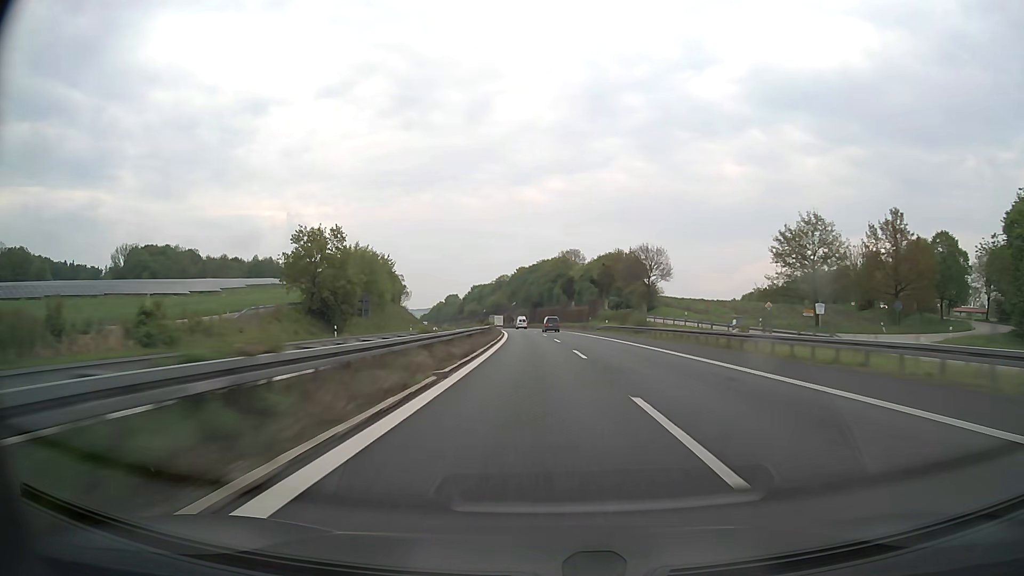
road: motorway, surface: asphalt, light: Day
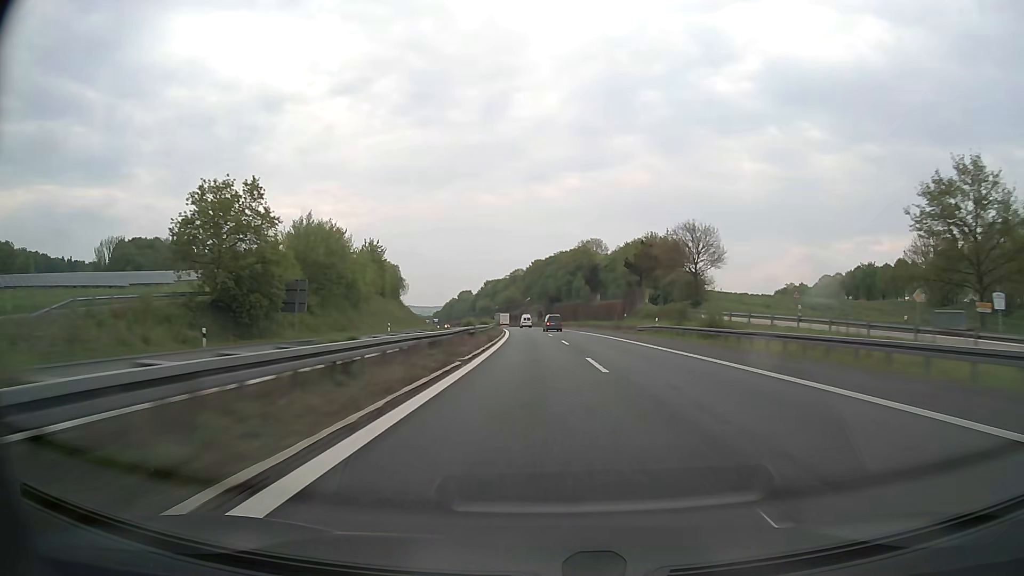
(-0.3, +25.1) m; -1°
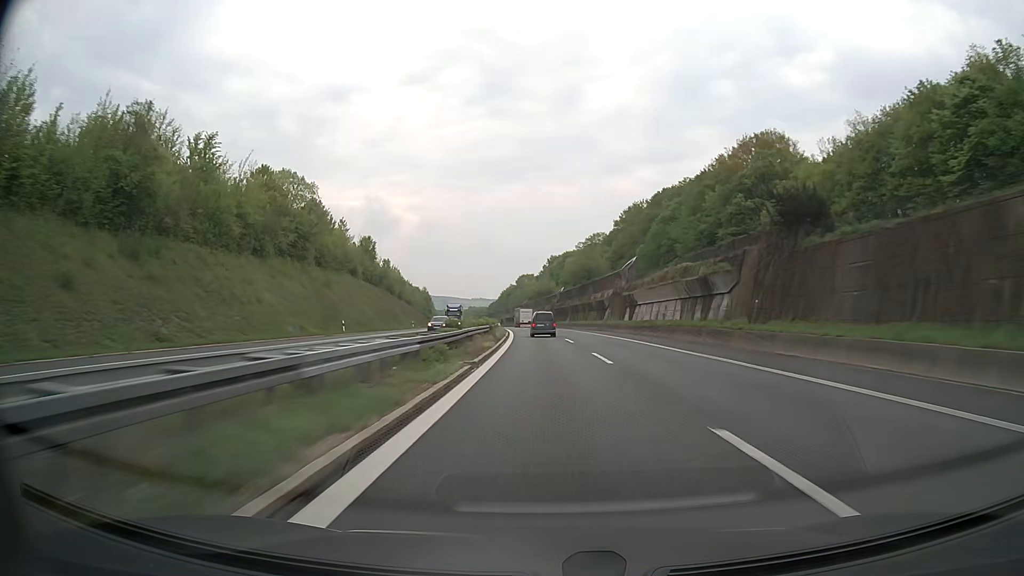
(-7.3, +121.8) m; -6°
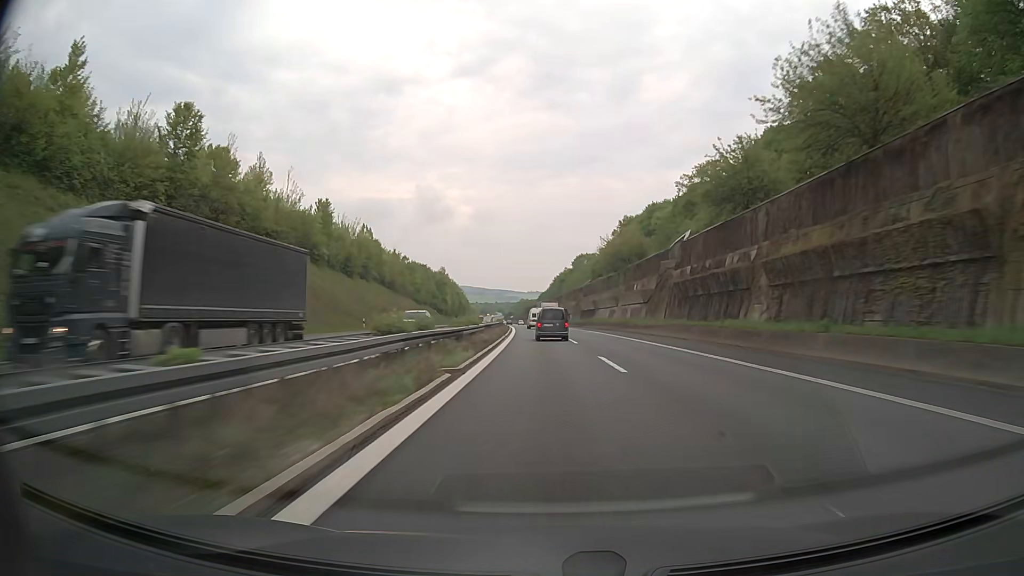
(-4.0, +93.1) m; -5°
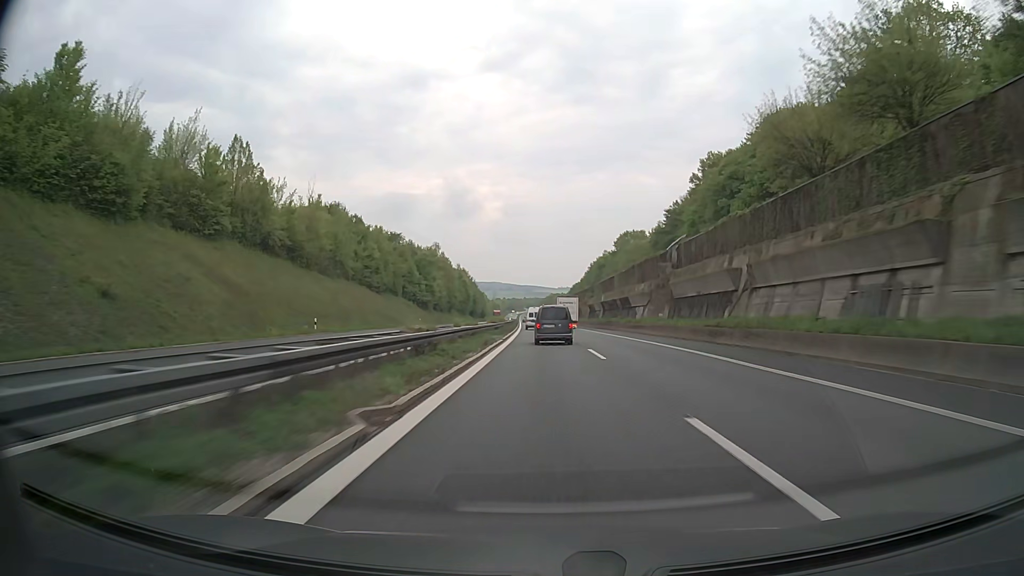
(-1.7, +67.1) m; -3°
